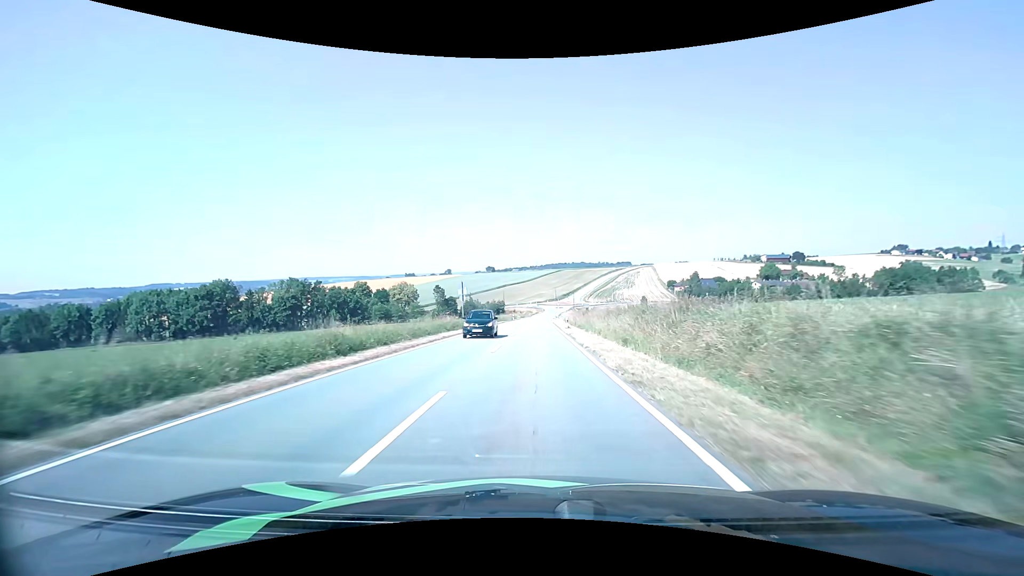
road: tertiary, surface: asphalt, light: Day
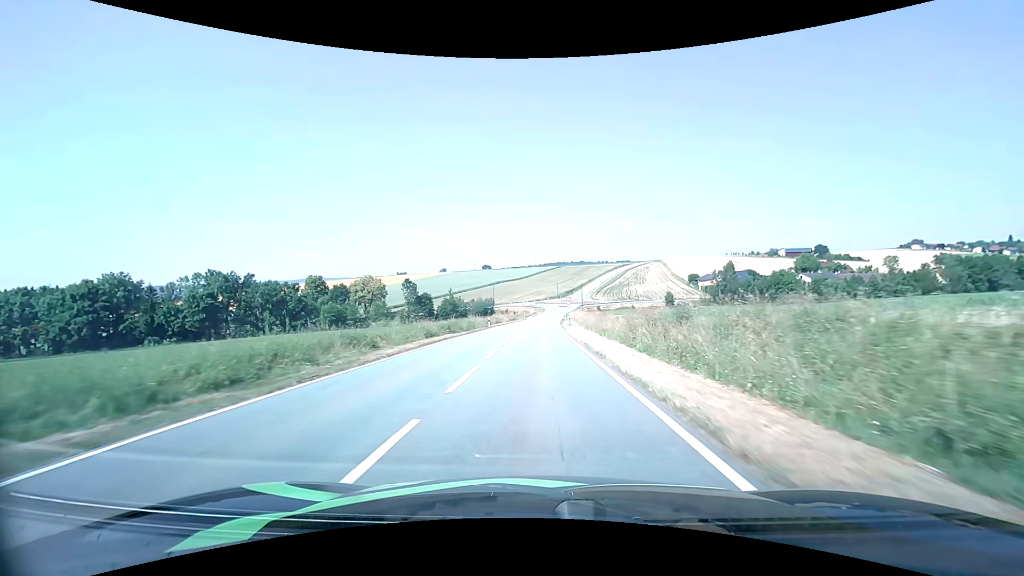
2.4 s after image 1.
(+0.1, +45.1) m; 0°
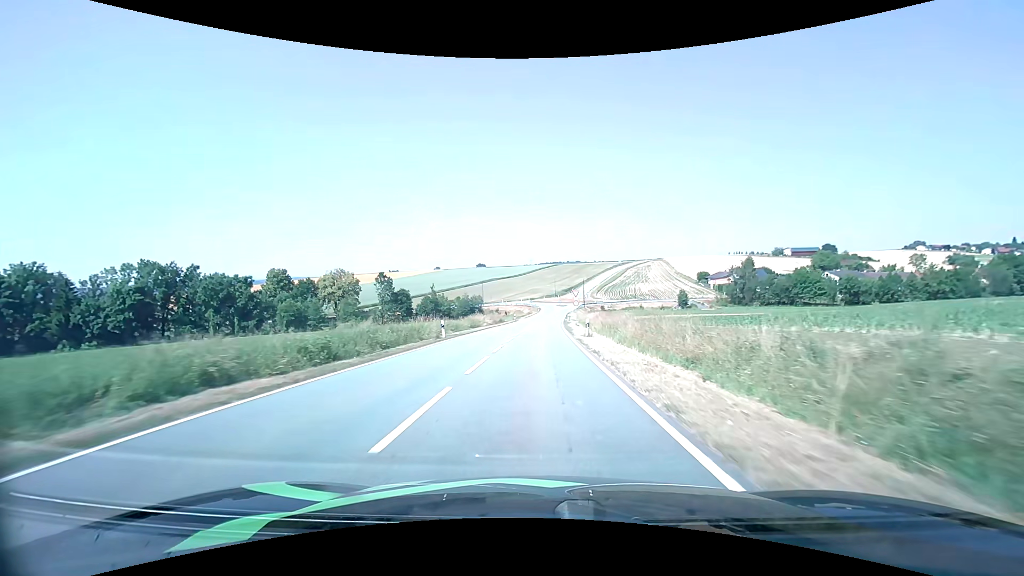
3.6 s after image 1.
(+0.1, +22.2) m; +1°
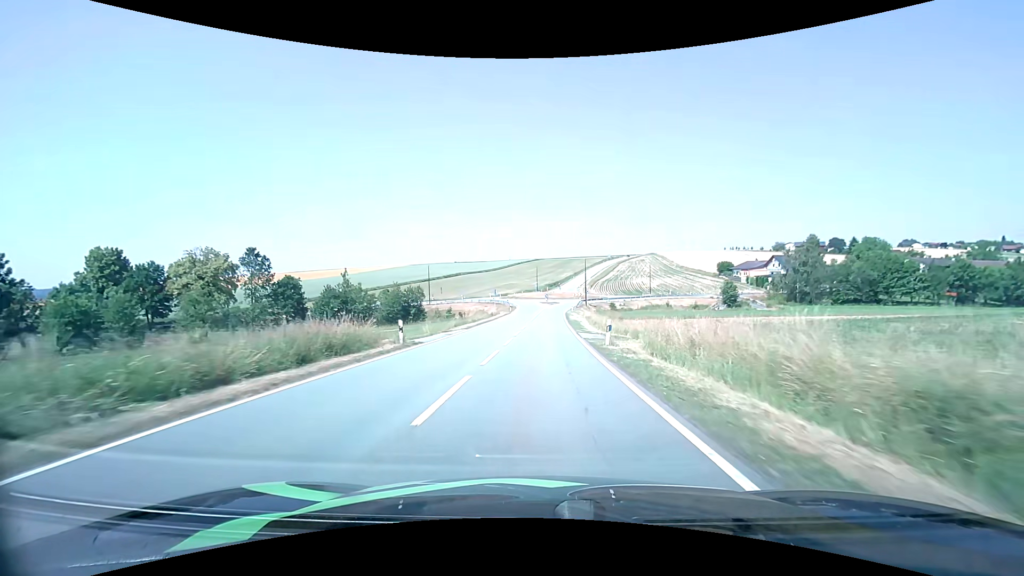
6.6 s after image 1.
(+0.8, +54.0) m; +2°
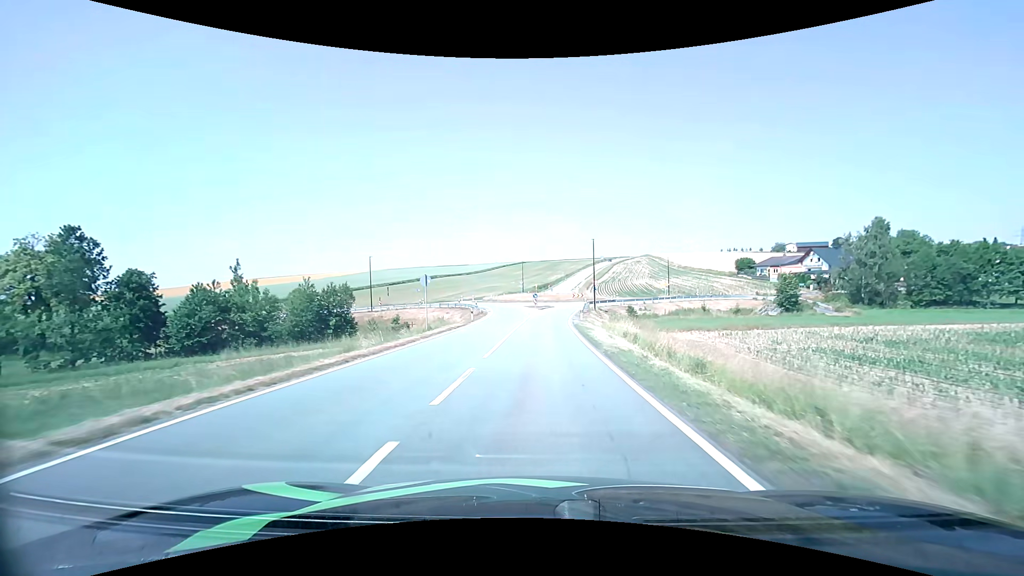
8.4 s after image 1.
(+0.4, +29.5) m; +2°
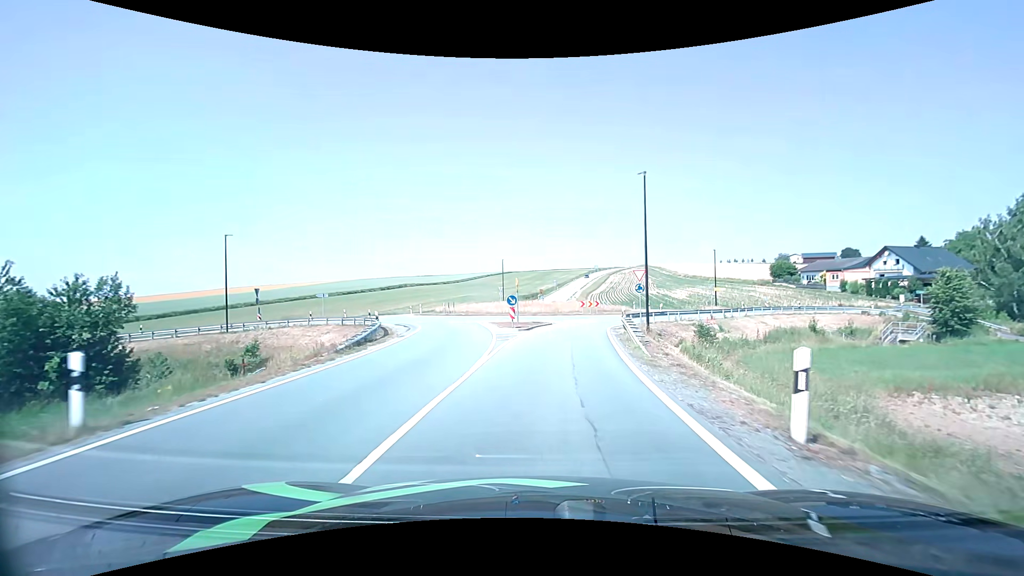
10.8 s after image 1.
(+0.3, +32.0) m; +1°
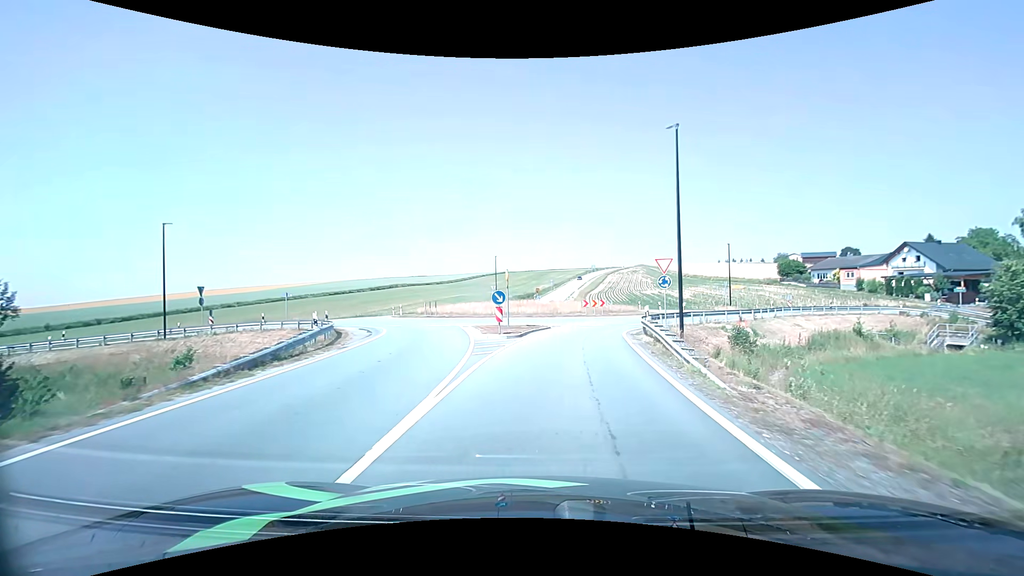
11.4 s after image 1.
(+0.1, +6.5) m; +1°
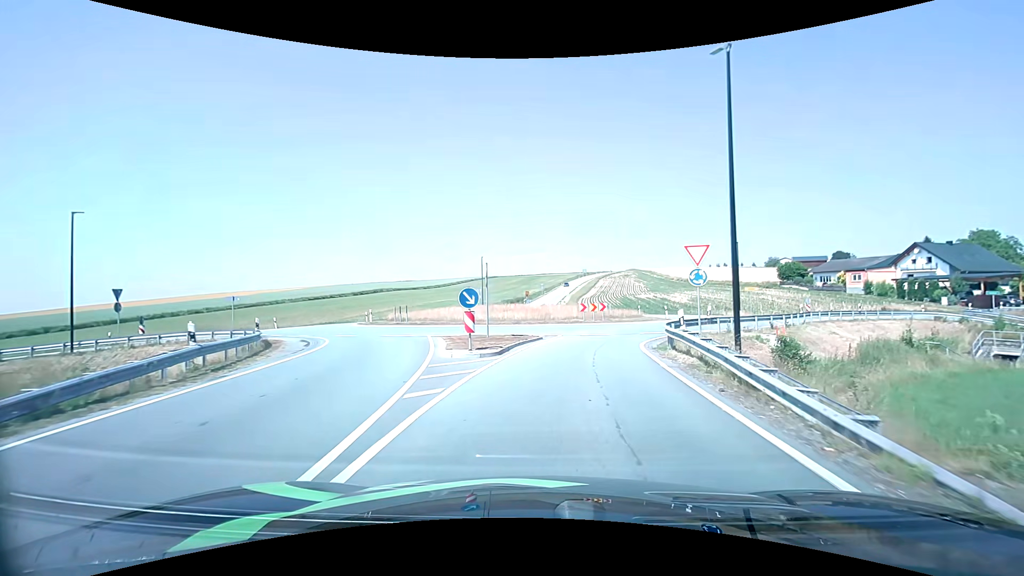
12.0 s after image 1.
(0.0, +6.1) m; +1°
(0, +10) (+2, +20) (+7, +29) (+12, +37) (+13, +47) (+10, +56) (+5, +65) (+2, +75) (+1, +84) (+1, +94) m
